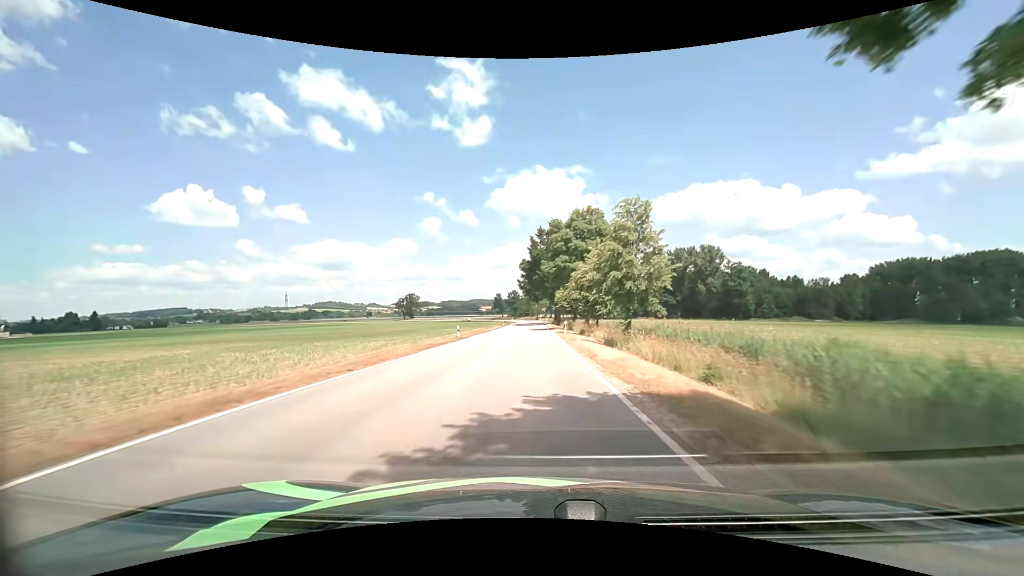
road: tertiary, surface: asphalt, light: Day
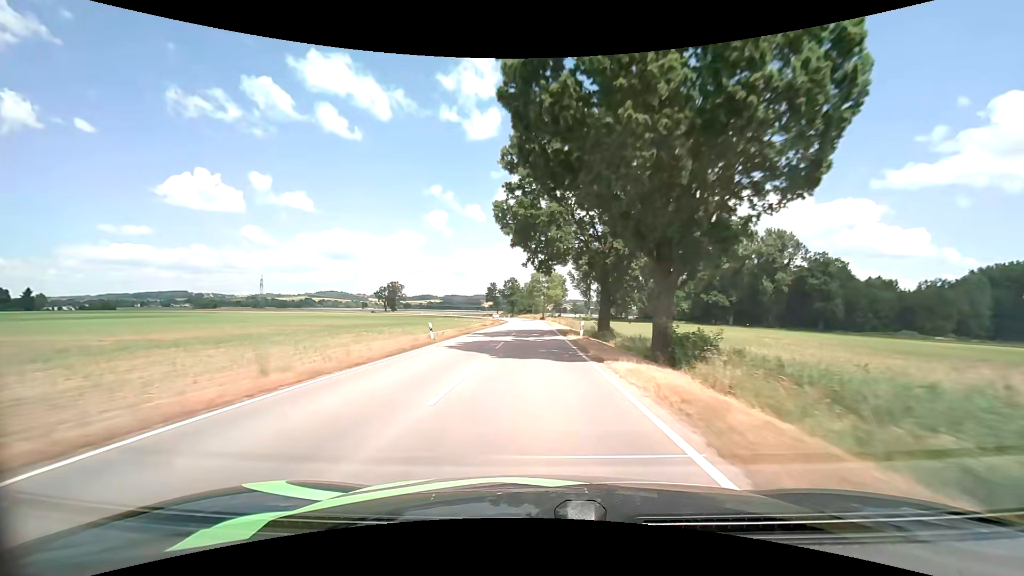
(-0.4, +64.5) m; 0°
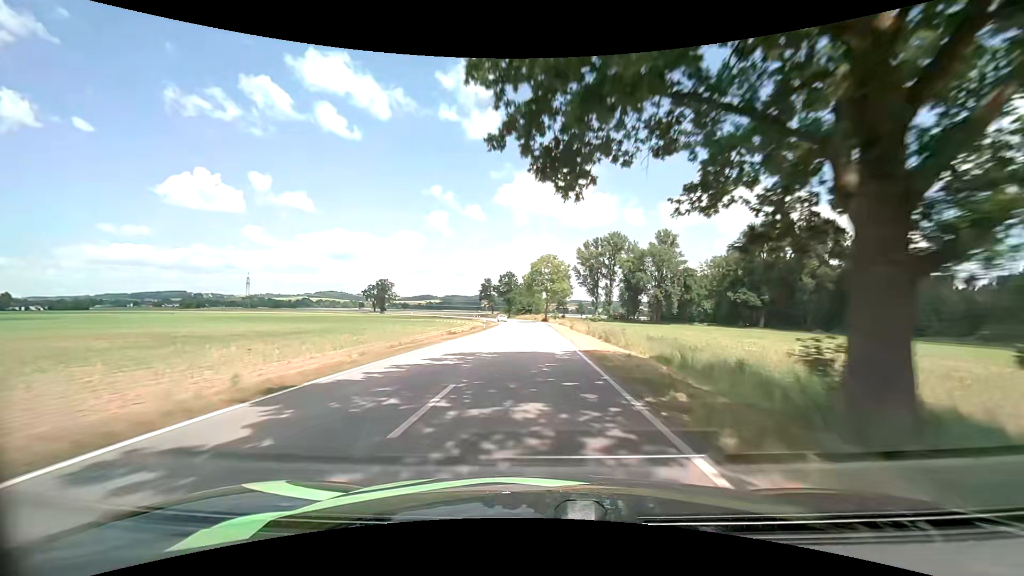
(-0.1, +26.2) m; -1°
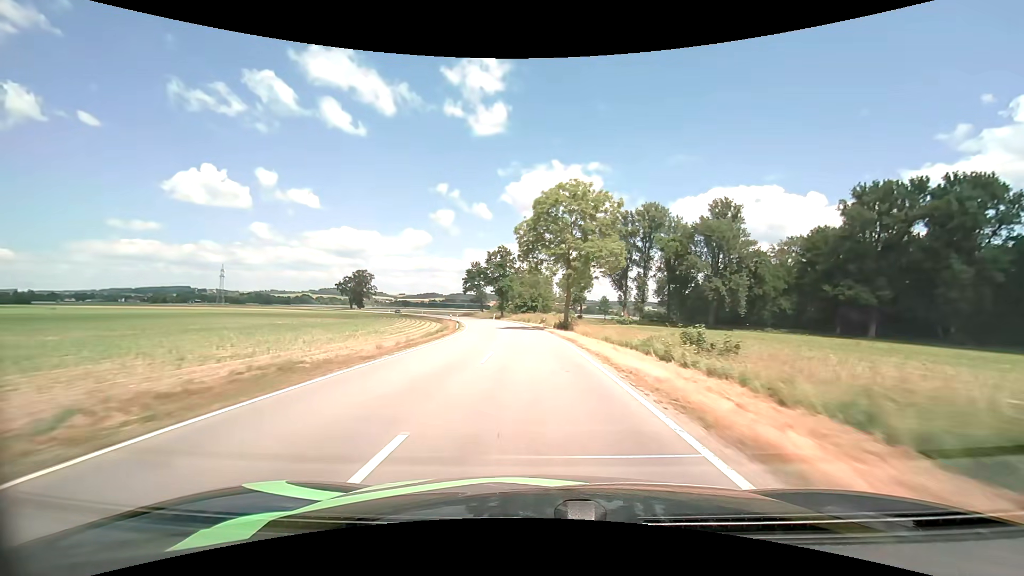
(+0.1, +52.6) m; 0°
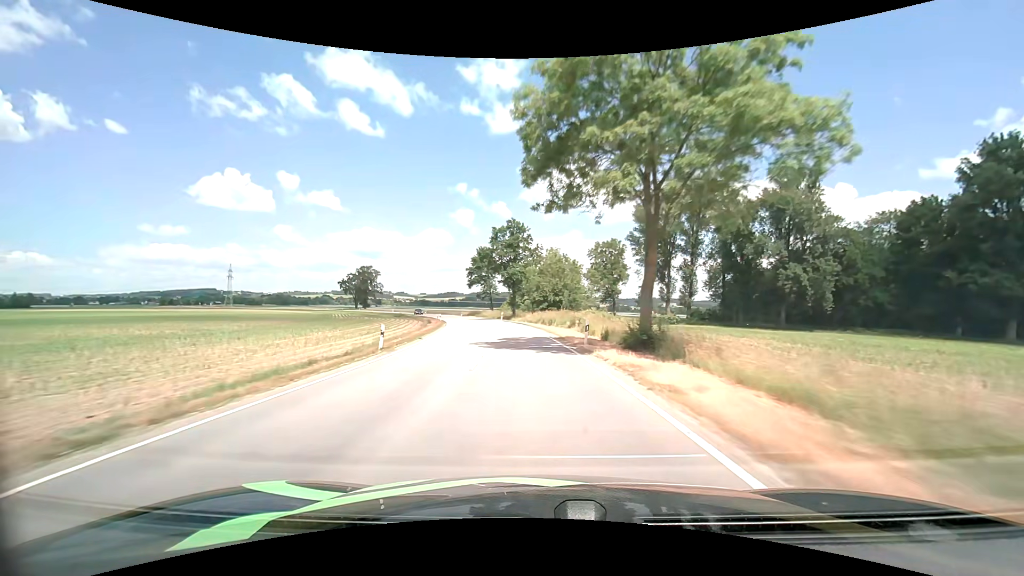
(-0.5, +26.0) m; -2°
